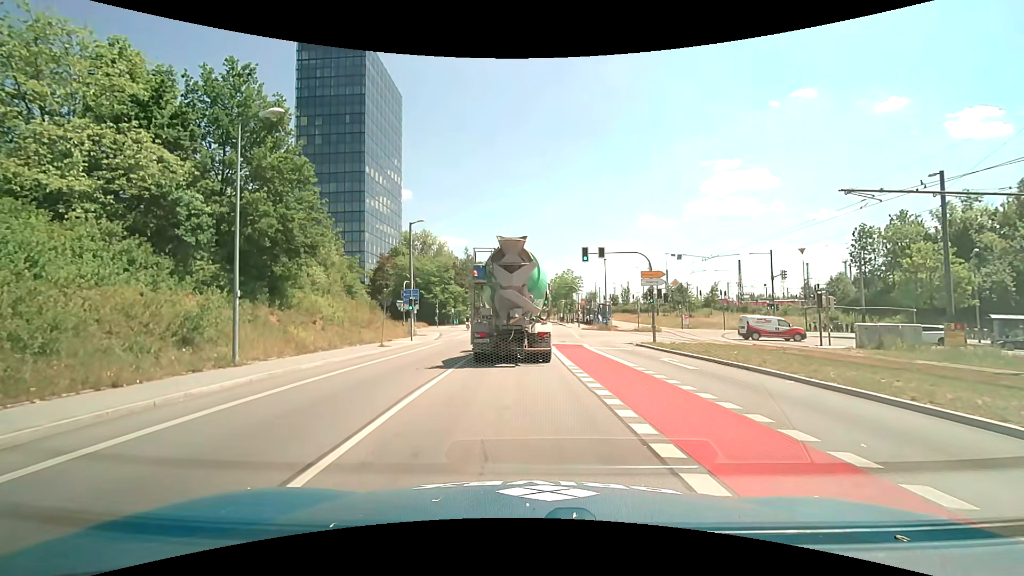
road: unclassified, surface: asphalt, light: Day
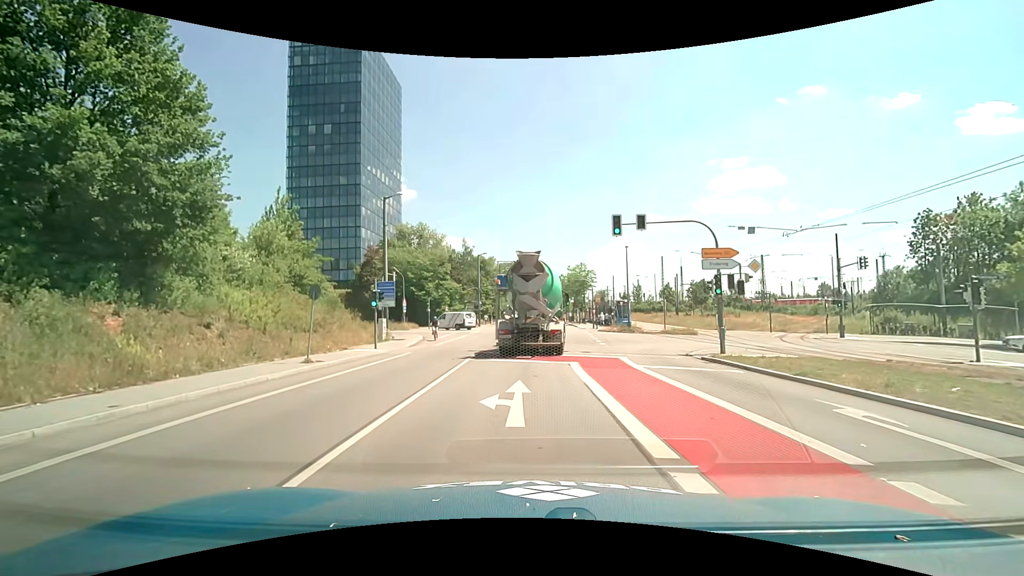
(0.0, +10.0) m; 0°
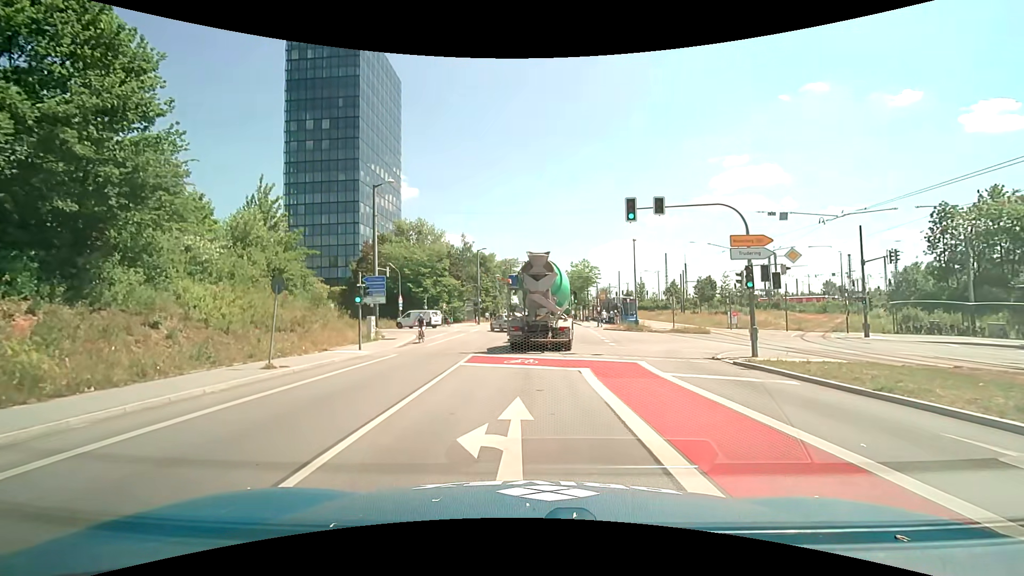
(0.0, +2.8) m; 0°
